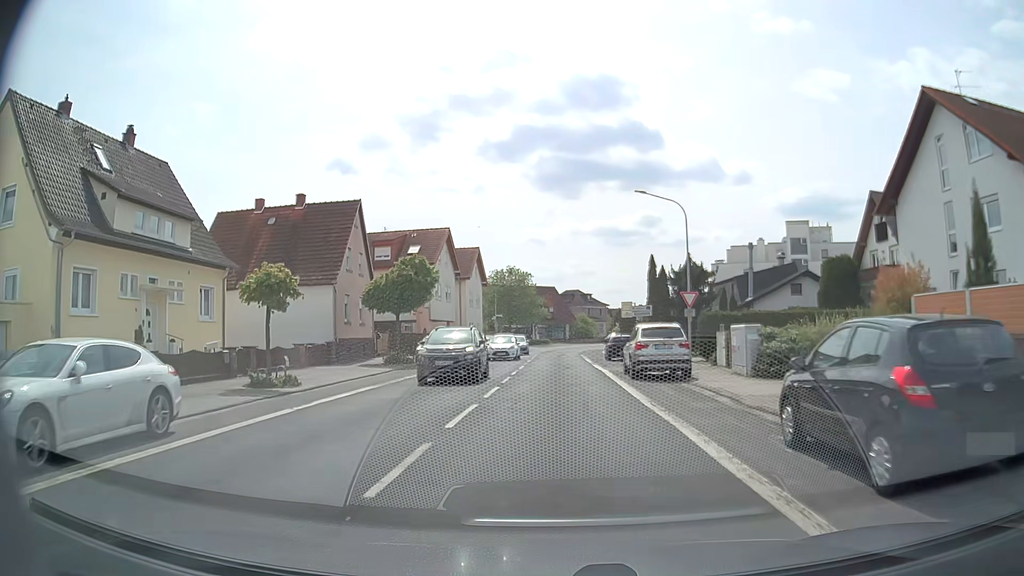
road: secondary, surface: asphalt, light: Day
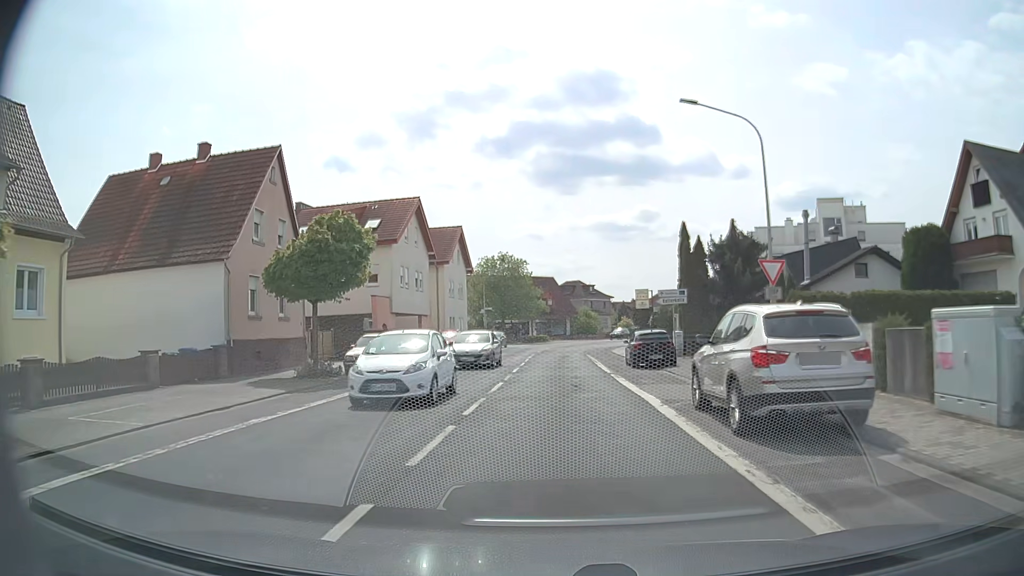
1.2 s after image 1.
(0.0, +12.1) m; 0°
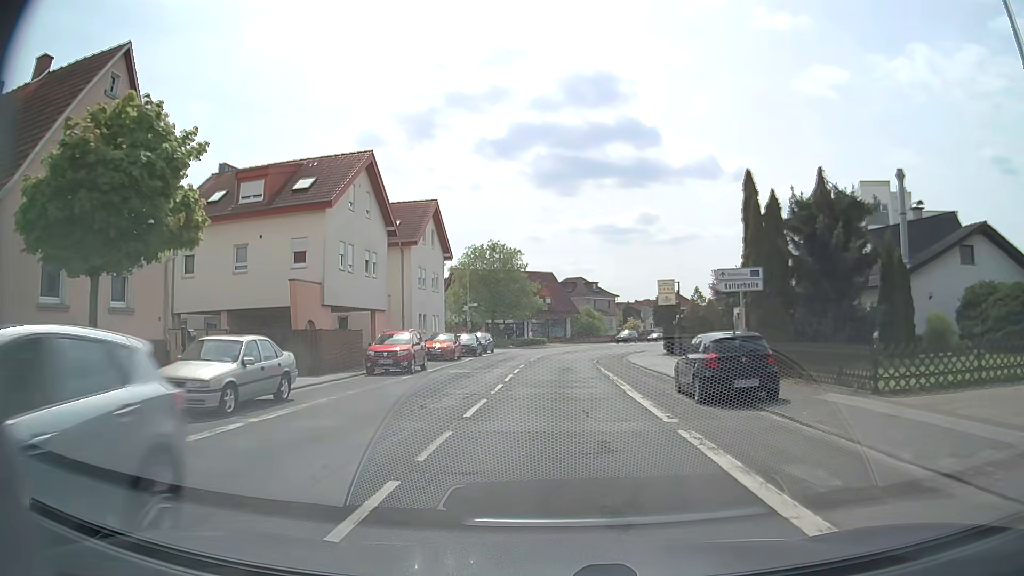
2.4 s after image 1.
(+0.1, +12.1) m; 0°
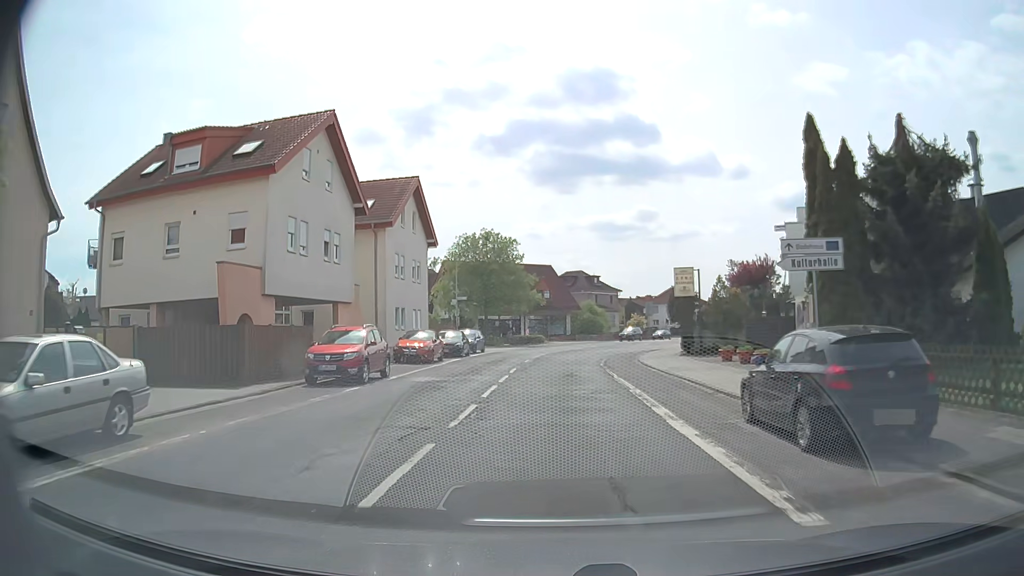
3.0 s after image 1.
(+0.1, +6.1) m; +1°
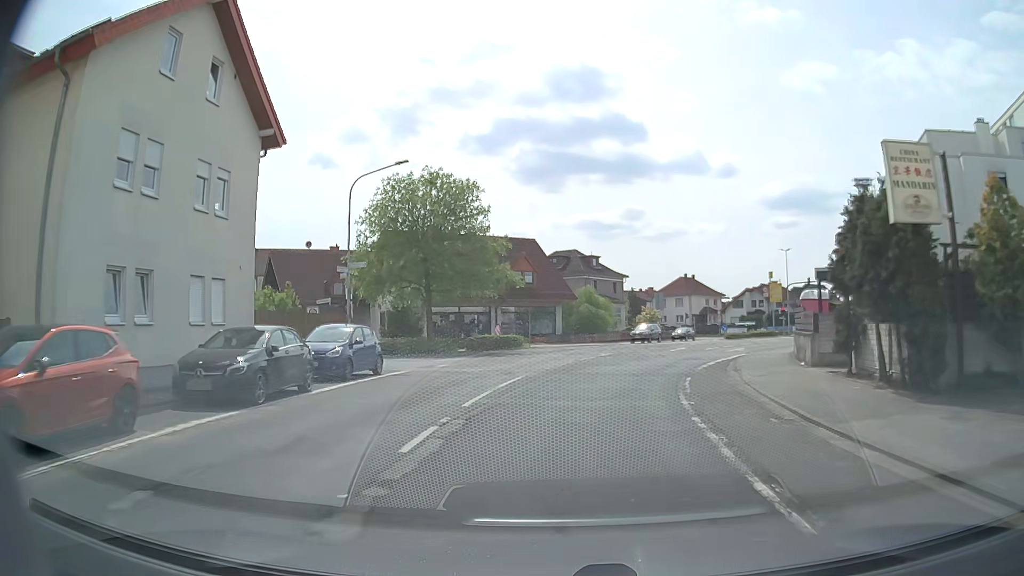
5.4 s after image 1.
(-0.1, +24.6) m; +1°
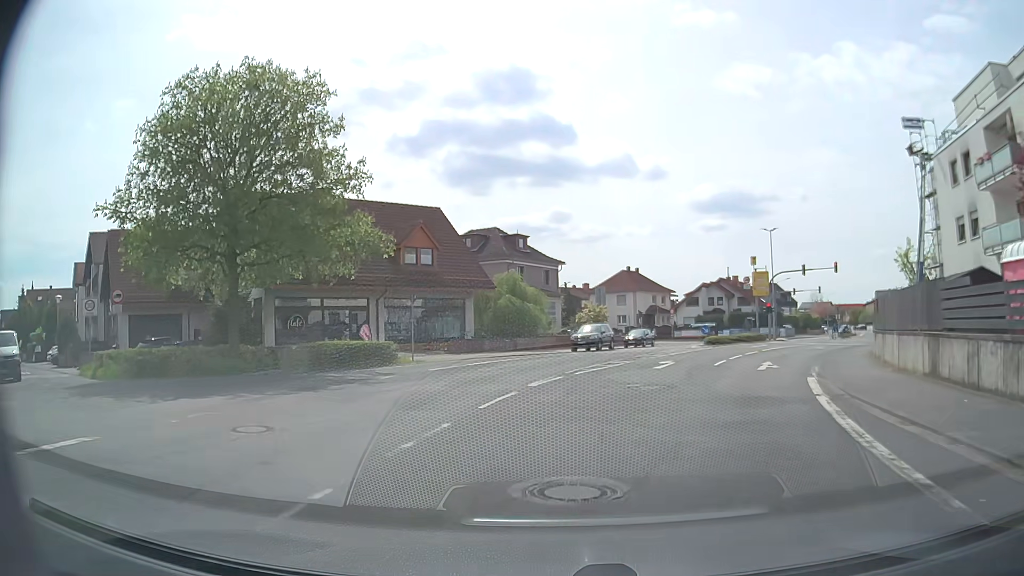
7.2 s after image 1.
(+0.8, +18.1) m; +6°
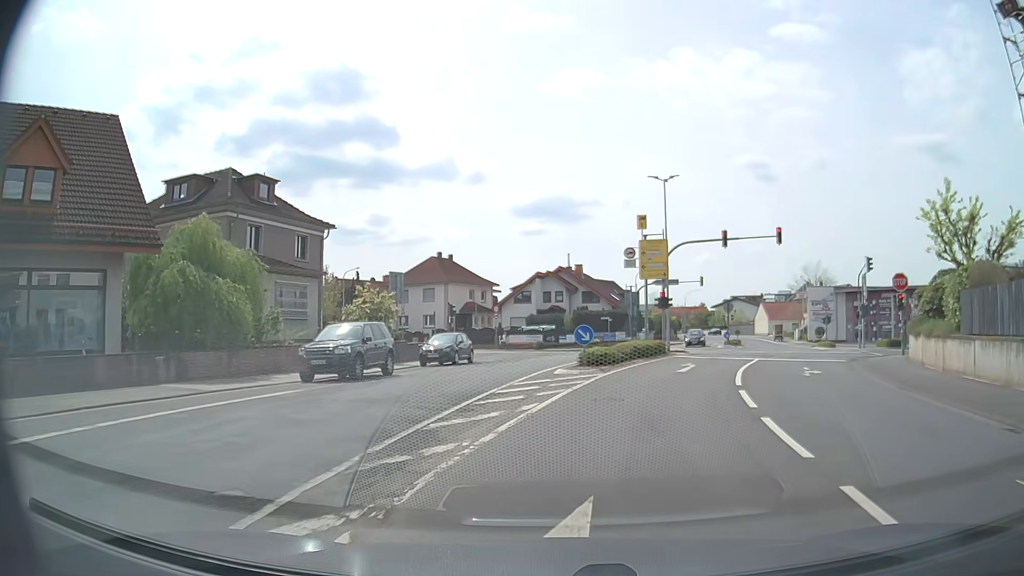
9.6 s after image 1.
(+2.7, +22.5) m; +16°
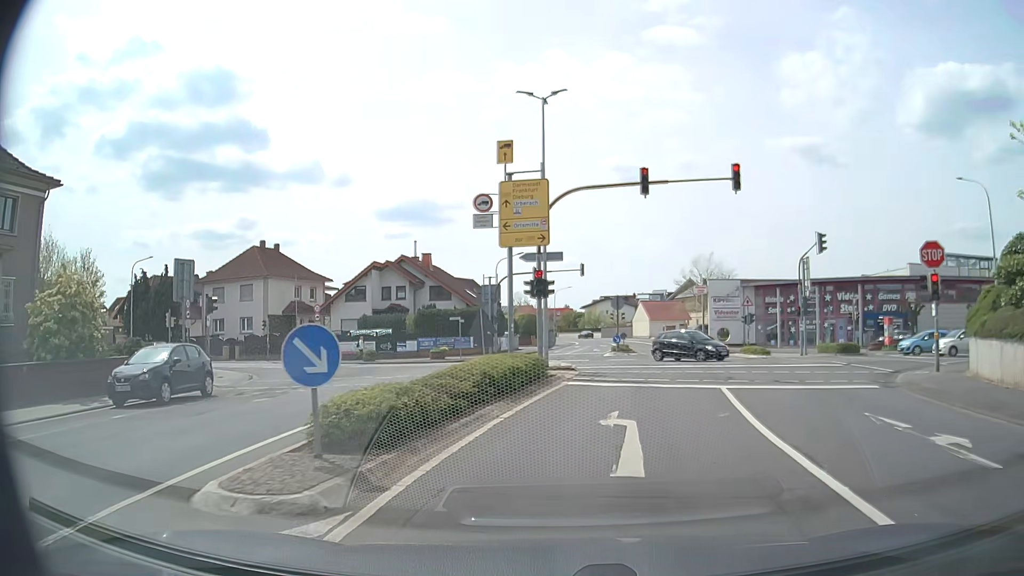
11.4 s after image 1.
(+1.4, +14.0) m; +11°
(+1, +10) (+2, +20) (+2, +30) (-3, +38) (-13, +42) (-22, +45) (-32, +48) (-41, +51) (-51, +54) (-60, +57) m
